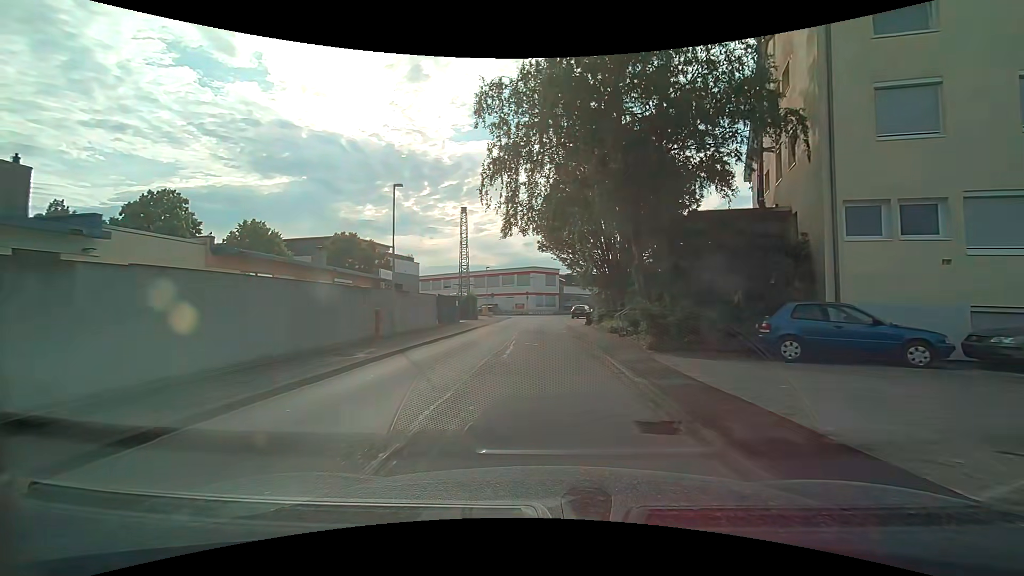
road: unclassified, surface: asphalt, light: Day
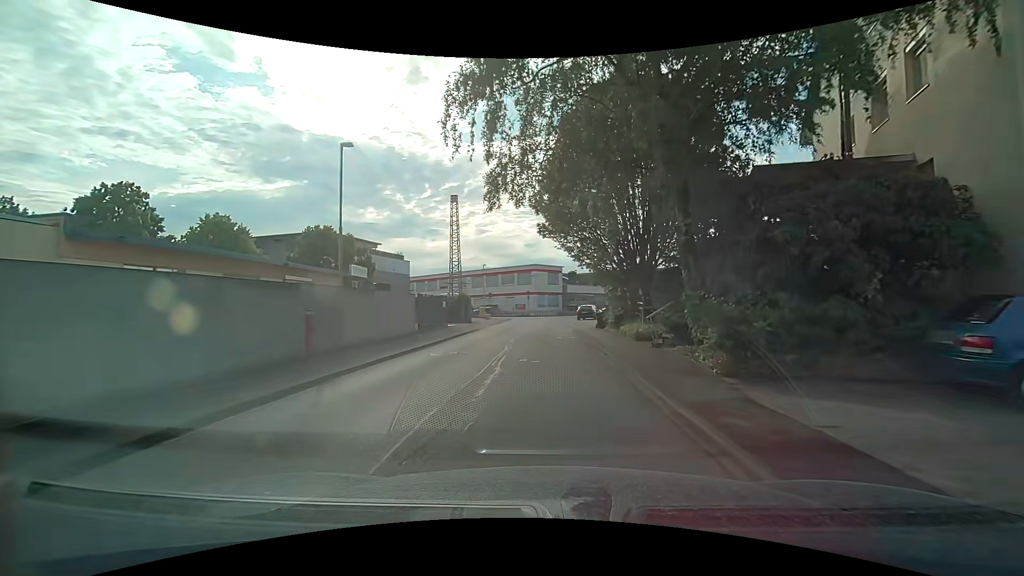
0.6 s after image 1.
(0.0, +5.6) m; 0°
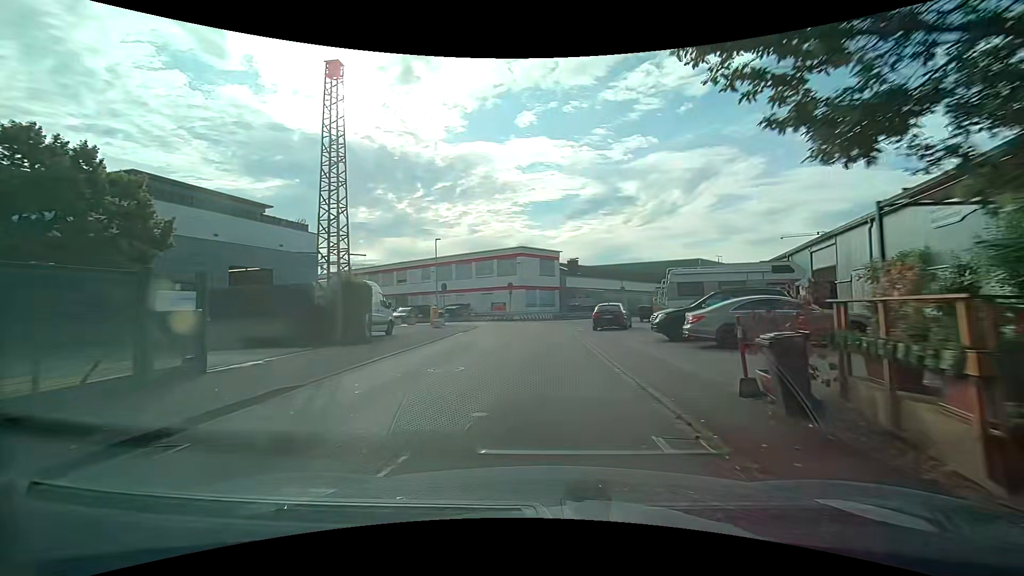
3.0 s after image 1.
(0.0, +22.7) m; 0°
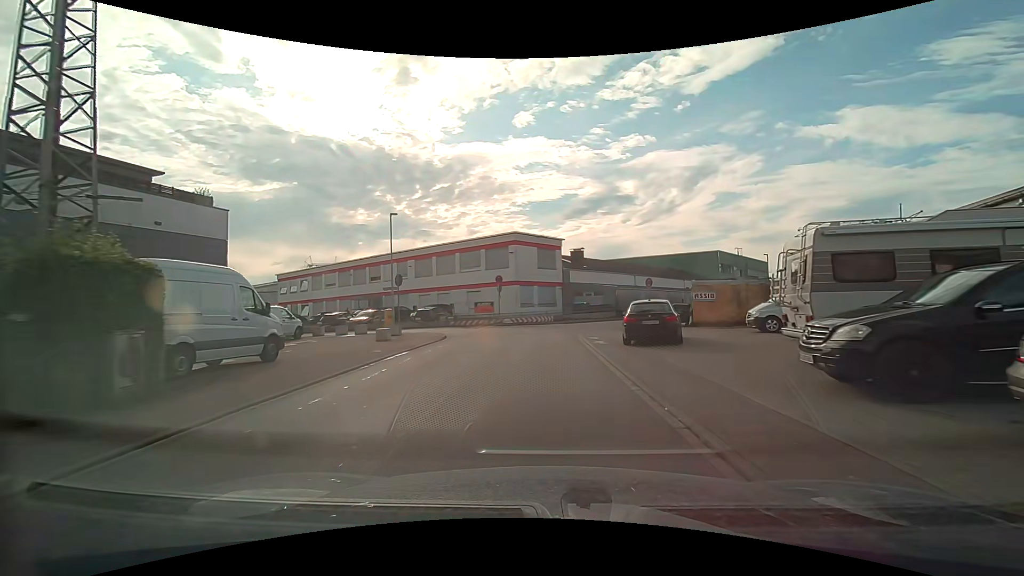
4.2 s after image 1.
(+0.1, +10.6) m; 0°
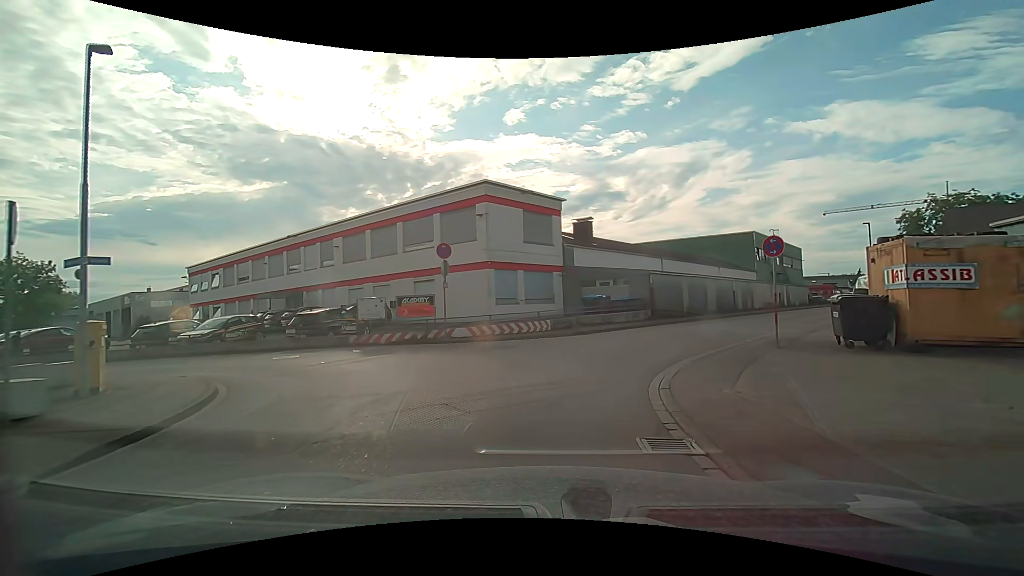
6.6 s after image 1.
(+0.1, +17.1) m; +1°
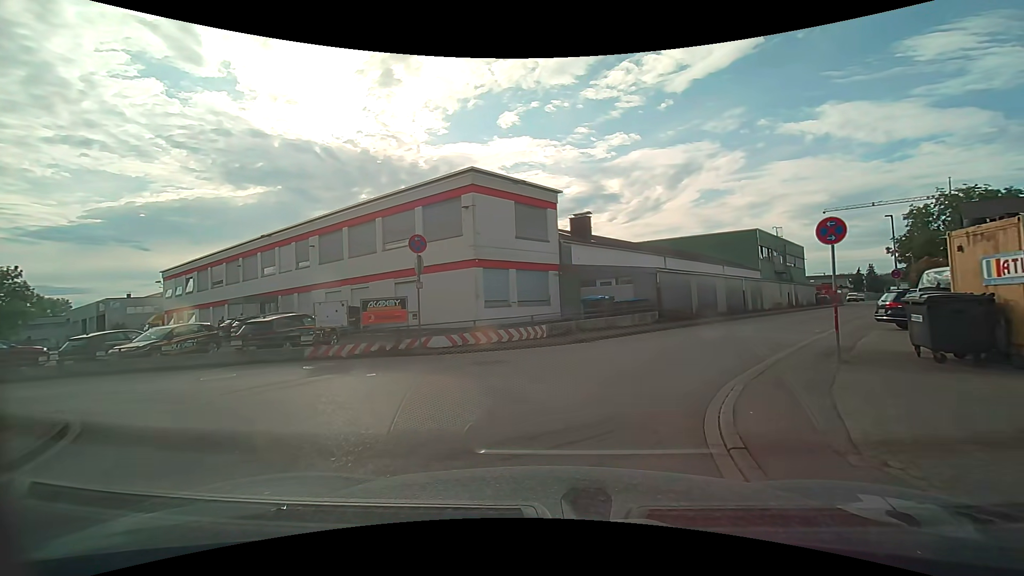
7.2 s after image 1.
(0.0, +2.9) m; 0°
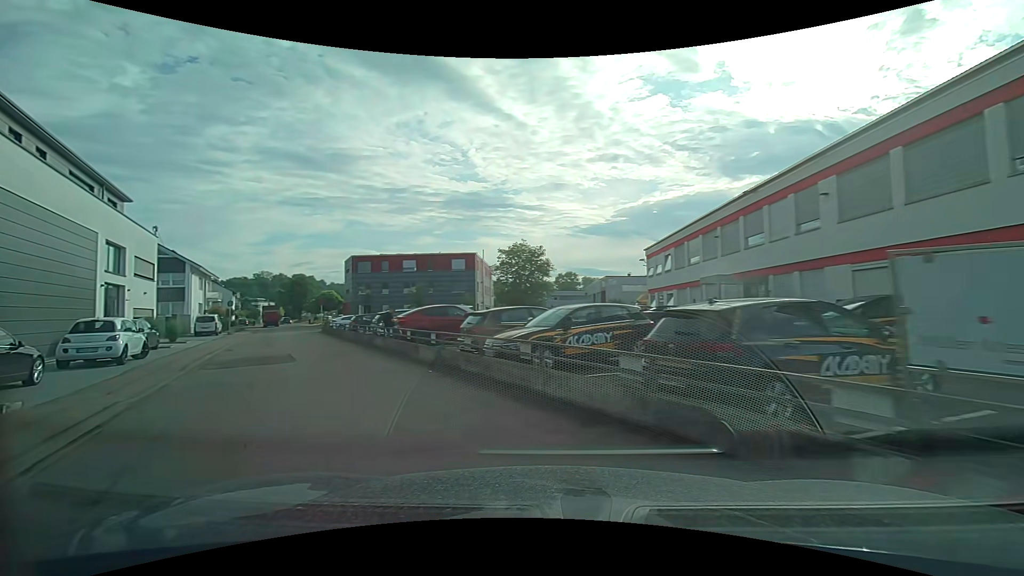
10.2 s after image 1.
(-4.3, +11.8) m; -53°
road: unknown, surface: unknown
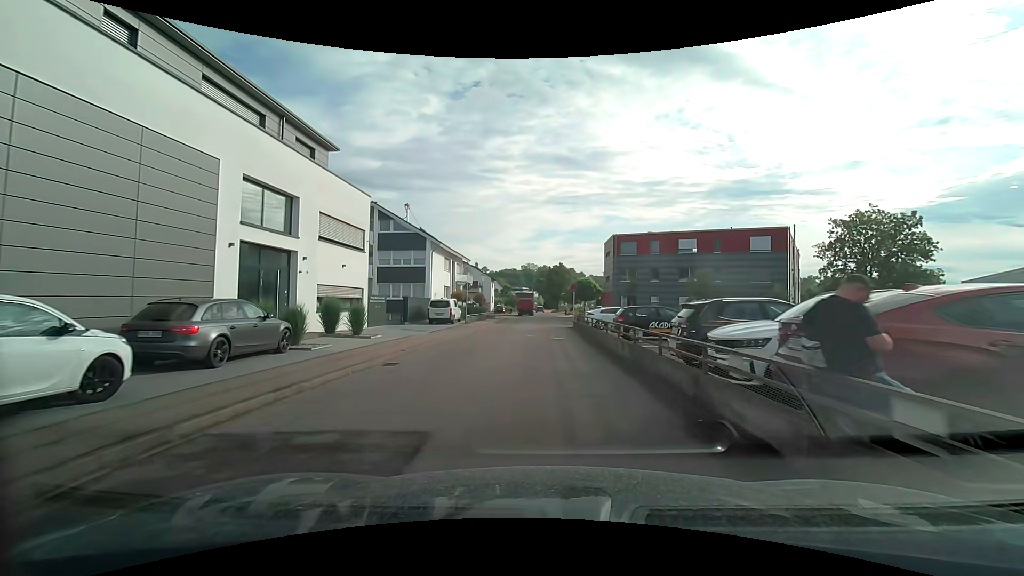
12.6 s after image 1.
(-5.1, +14.6) m; -29°
